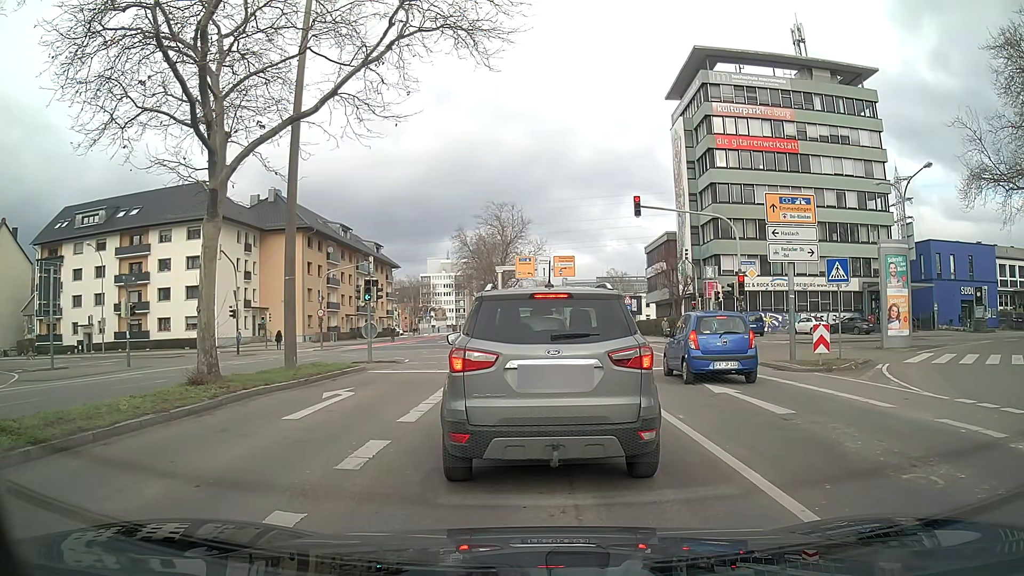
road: secondary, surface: asphalt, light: Day
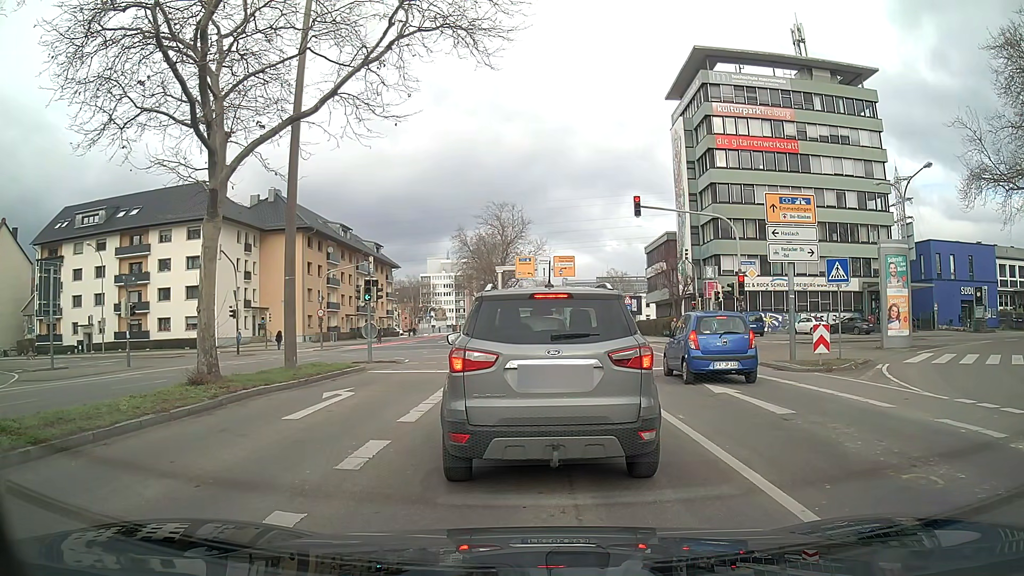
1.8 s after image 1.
(0.0, 0.0) m; 0°
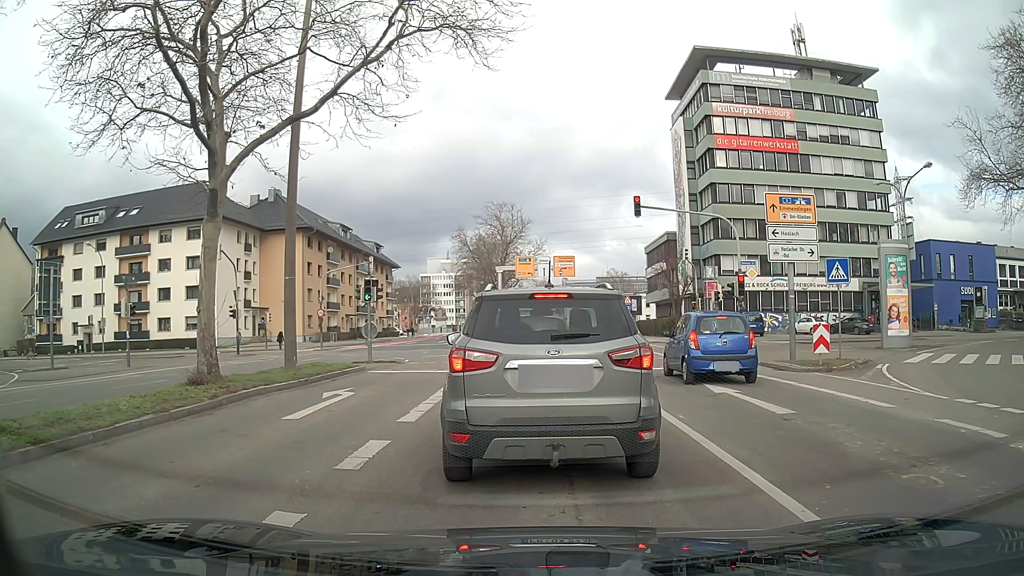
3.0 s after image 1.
(0.0, 0.0) m; 0°
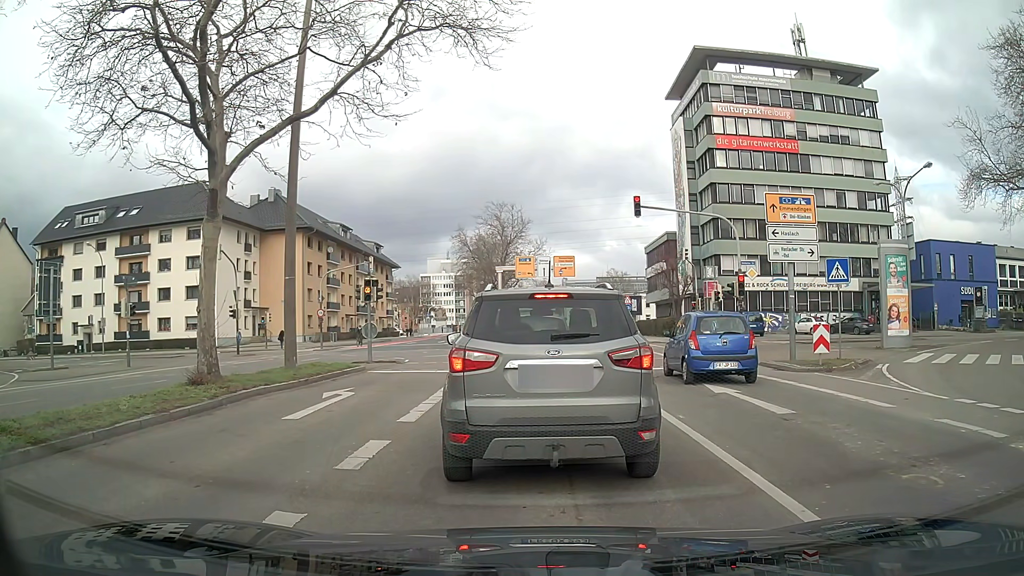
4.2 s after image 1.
(0.0, 0.0) m; 0°
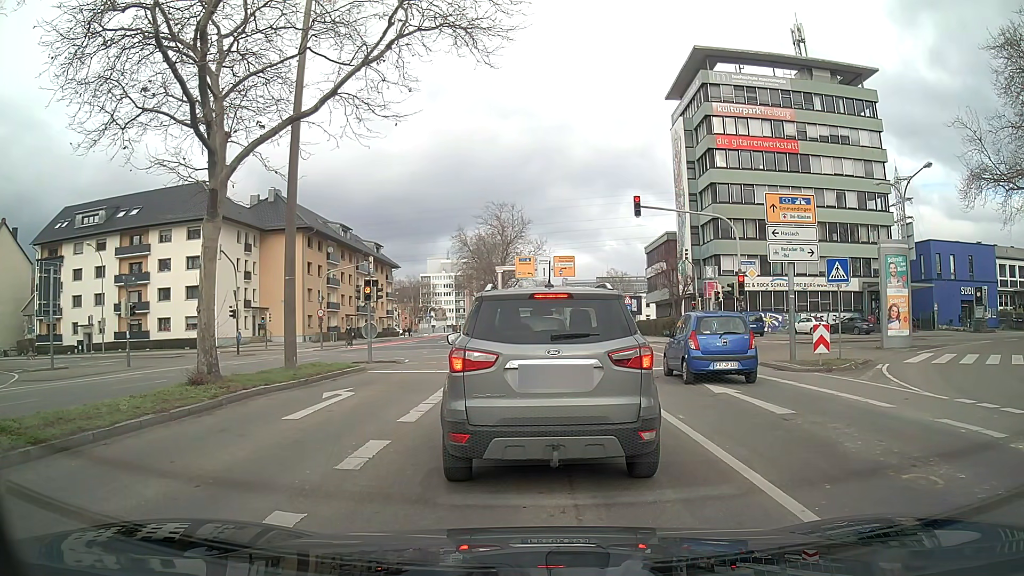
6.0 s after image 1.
(0.0, 0.0) m; 0°
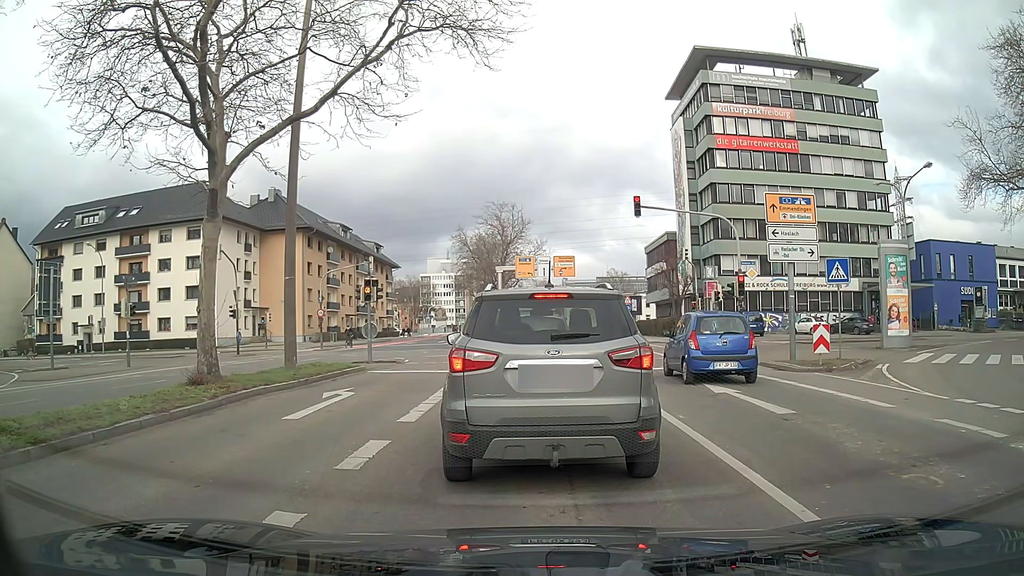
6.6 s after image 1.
(0.0, 0.0) m; 0°
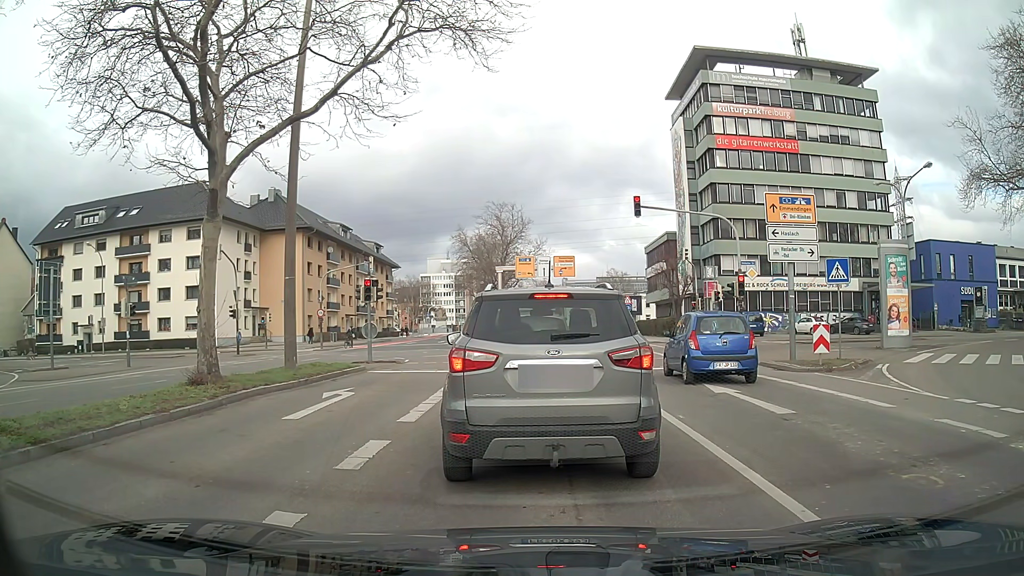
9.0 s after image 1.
(0.0, 0.0) m; 0°
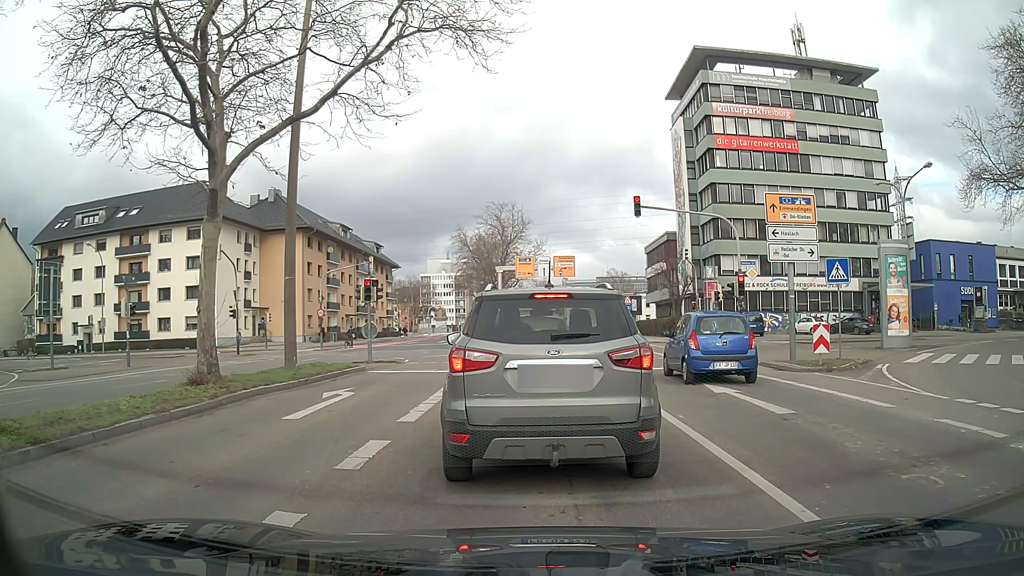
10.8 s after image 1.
(0.0, 0.0) m; 0°
(0, +10) (0, +20) (0, +30) (0, +40) (0, +50) (0, +60) (0, +70) (-1, +80) (-2, +90) (-3, +100) m
